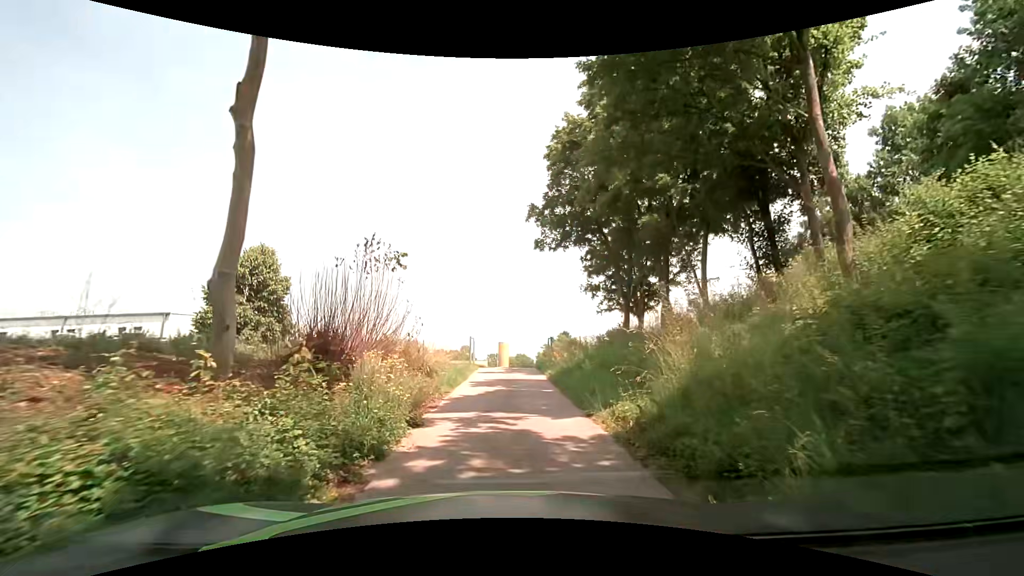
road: unclassified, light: Day
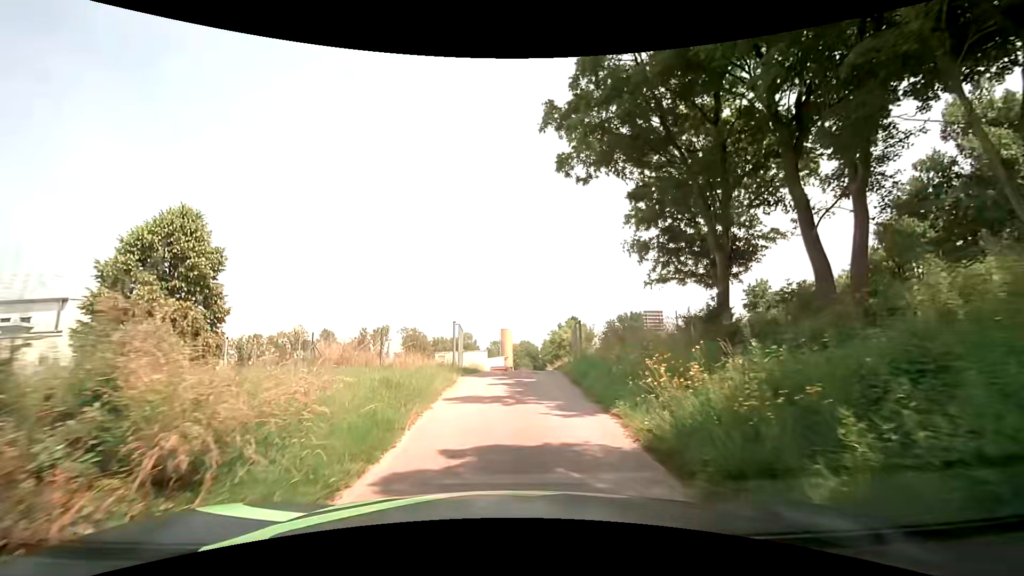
(+0.1, +11.9) m; +1°
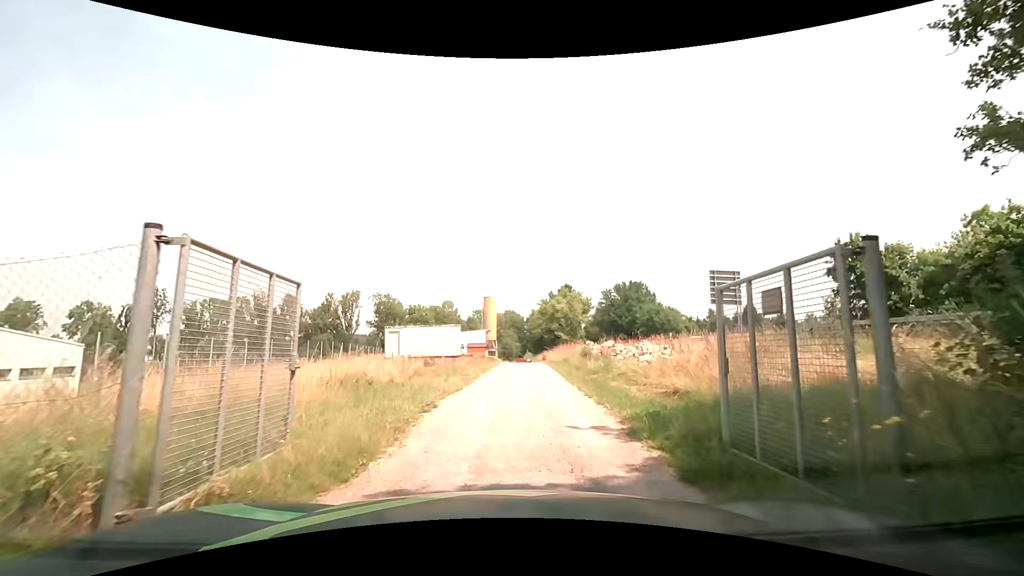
(-0.1, +17.3) m; +1°
(0, +10) (0, +20) (+1, +30) (+1, +40) (+1, +50) (+2, +60) (+2, +70) (+2, +80) (+2, +90) (+2, +100) m
